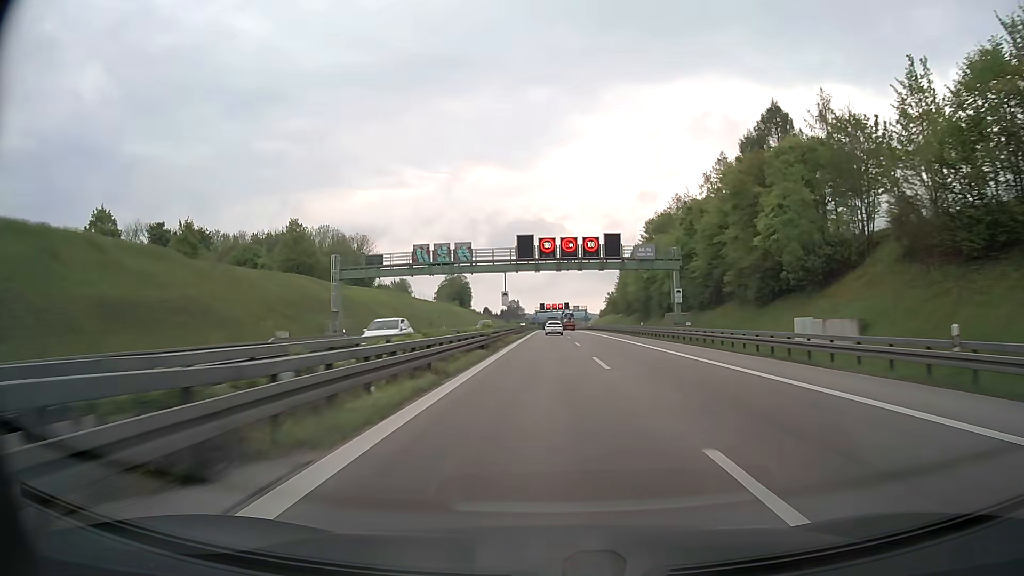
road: motorway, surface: asphalt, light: Day
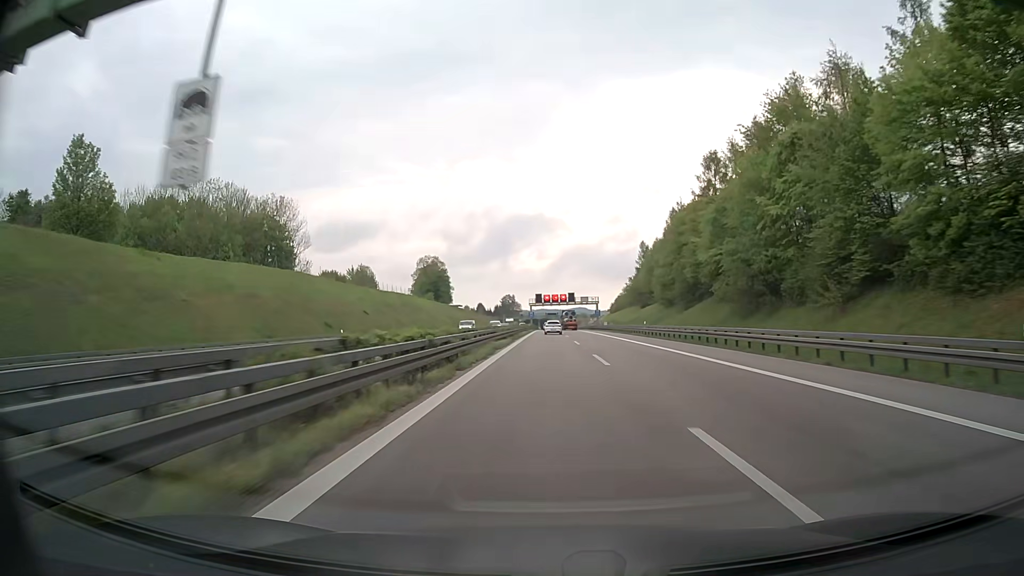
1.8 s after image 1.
(+0.2, +52.9) m; 0°
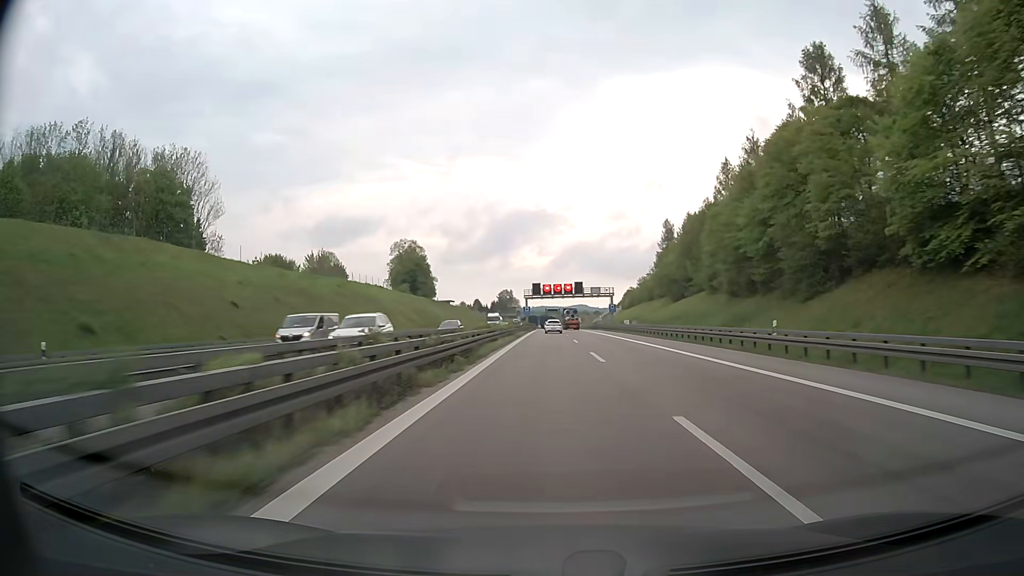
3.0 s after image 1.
(0.0, +34.9) m; 0°
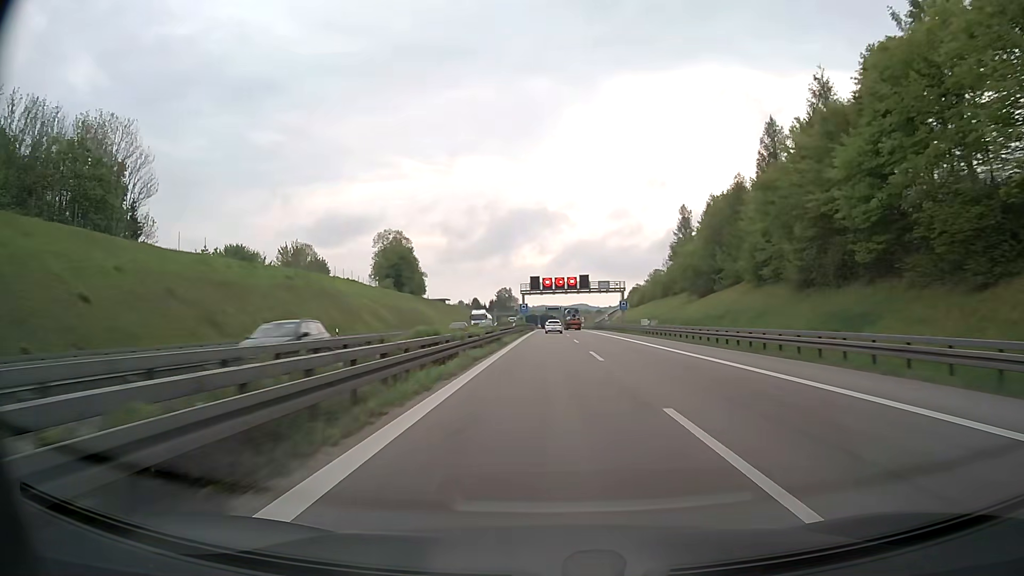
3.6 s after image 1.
(-0.1, +17.3) m; 0°
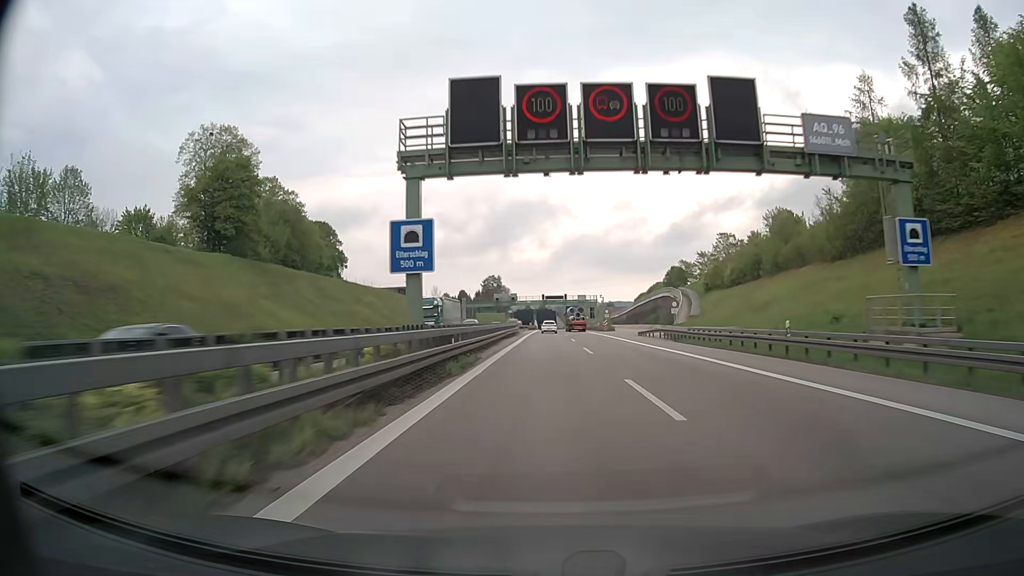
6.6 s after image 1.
(+0.2, +85.1) m; 0°
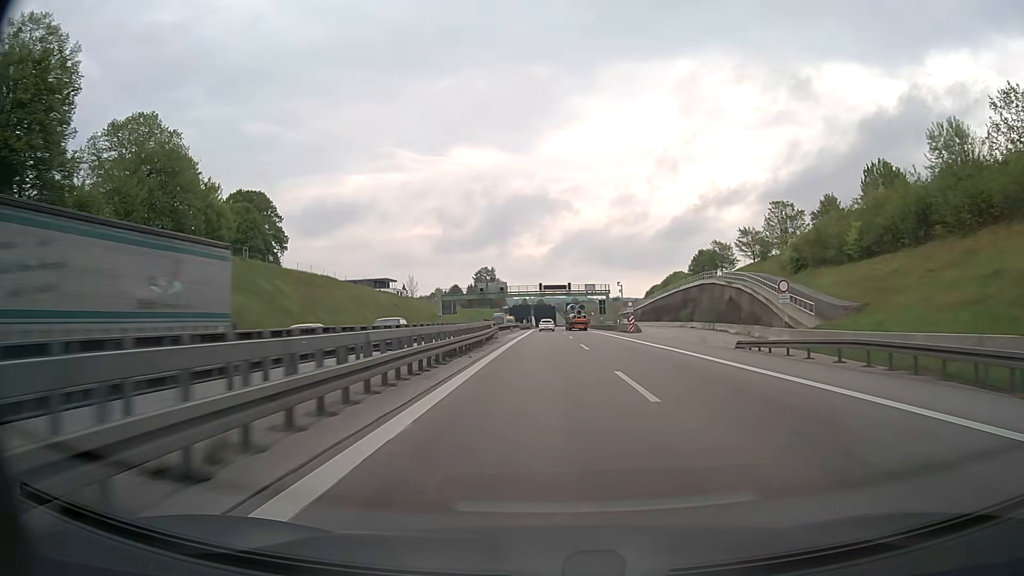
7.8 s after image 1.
(0.0, +34.0) m; 0°
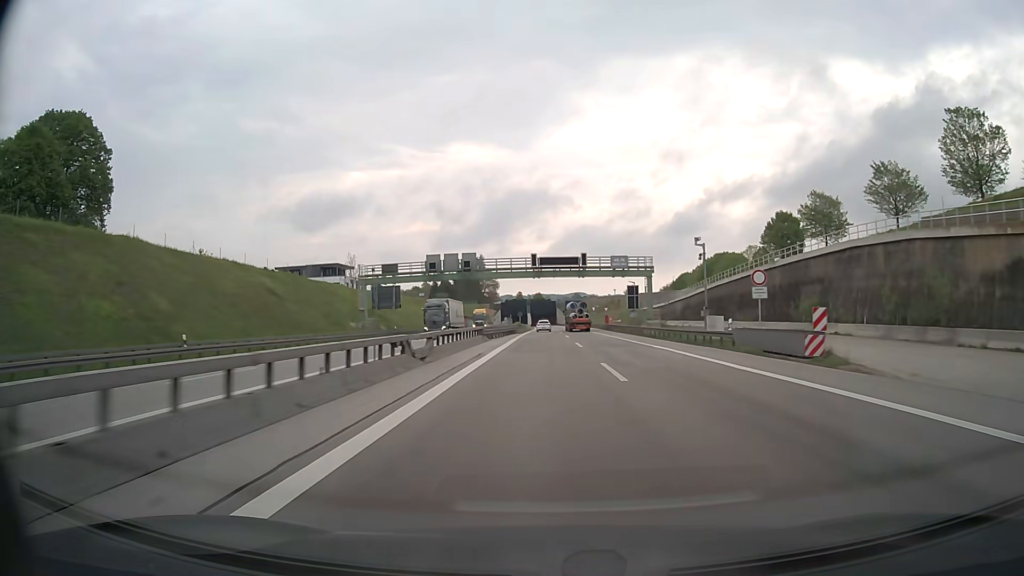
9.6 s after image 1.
(+0.1, +50.7) m; 0°
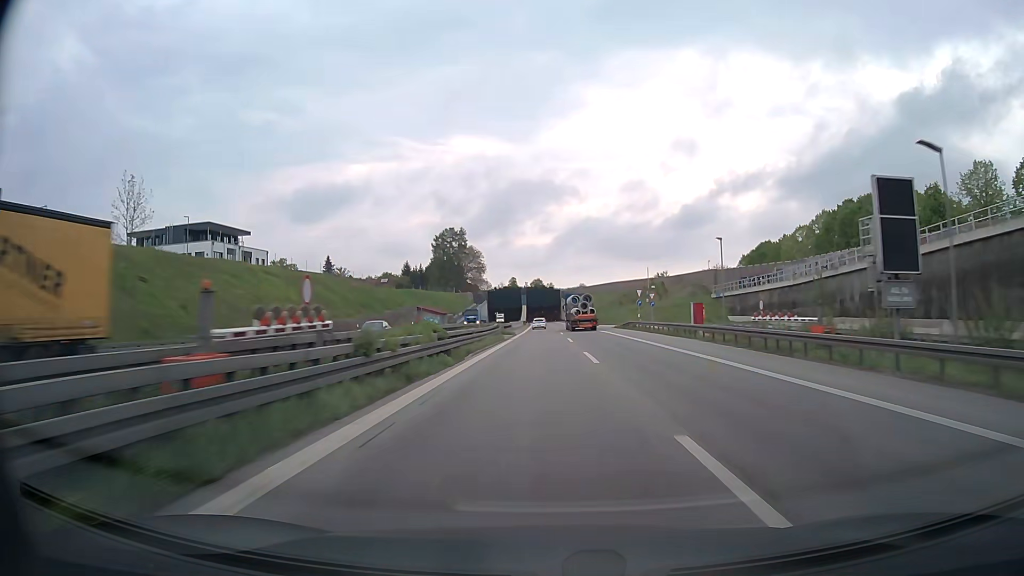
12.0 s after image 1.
(0.0, +67.4) m; 0°
(0, +10) (0, +20) (0, +30) (0, +40) (-1, +50) (-1, +60) (-1, +70) (-1, +80) (-1, +90) (-2, +100) m
